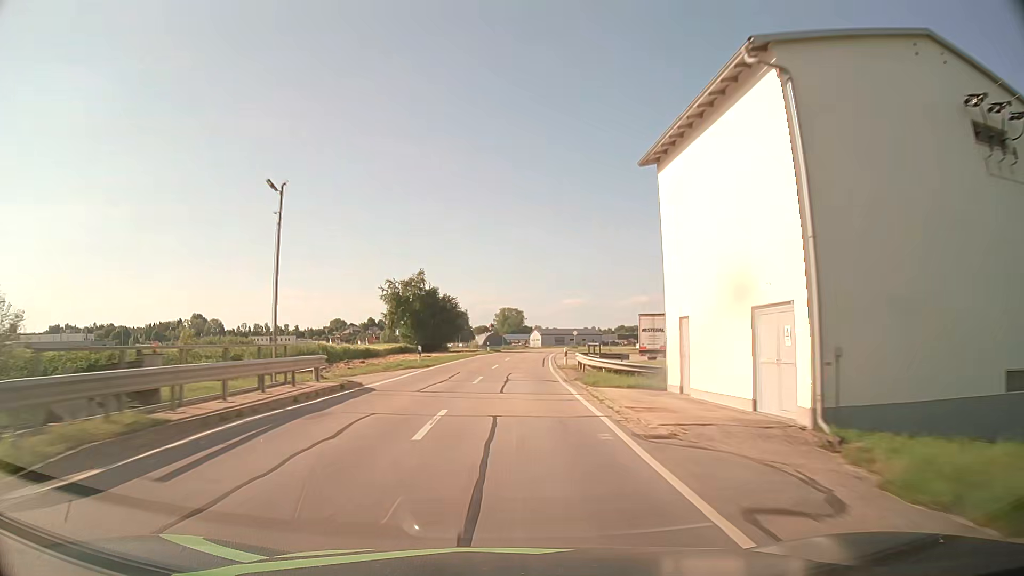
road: tertiary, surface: asphalt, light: Day
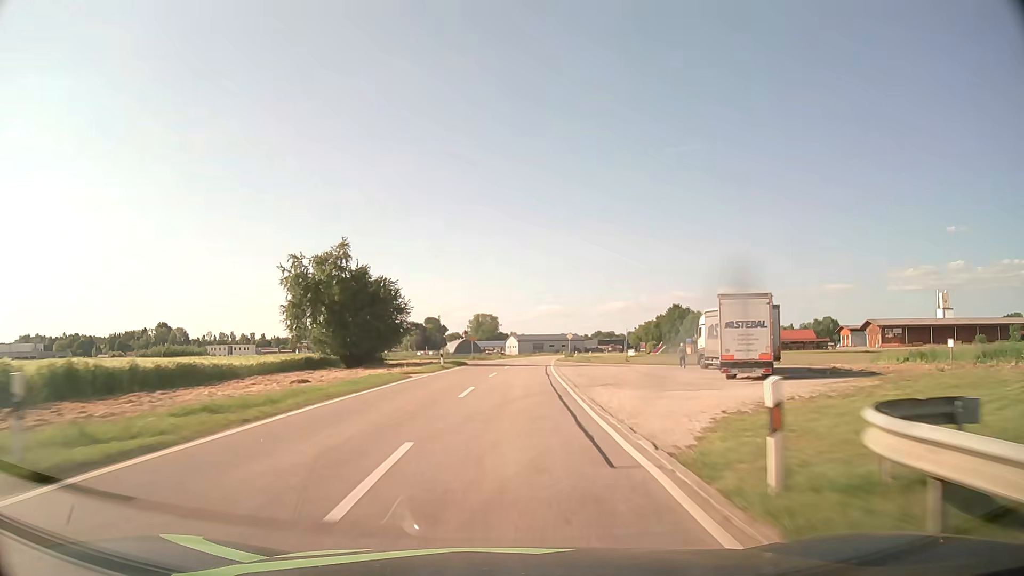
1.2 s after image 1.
(+0.5, +27.8) m; +2°
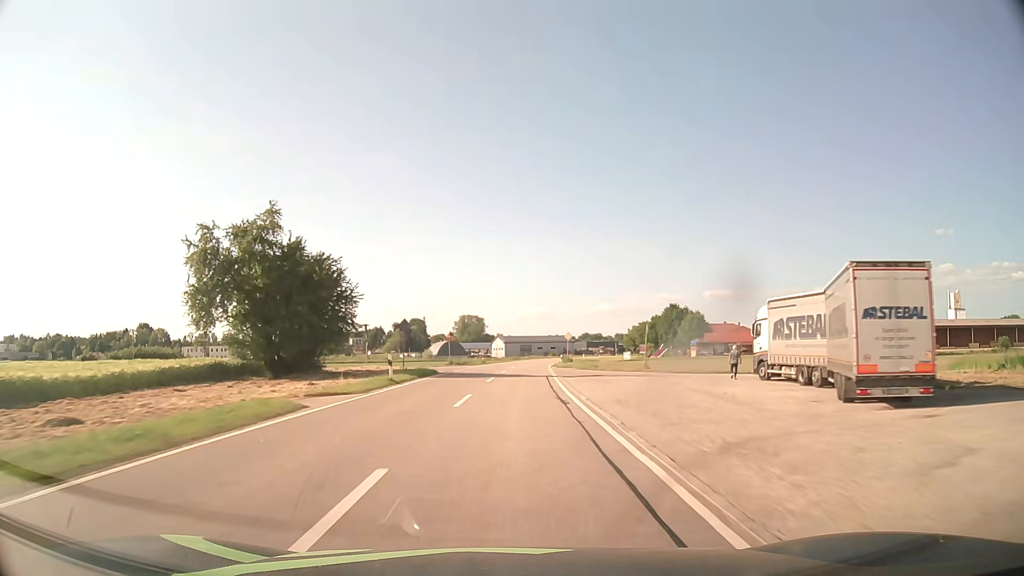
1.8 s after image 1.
(+0.1, +14.0) m; +1°
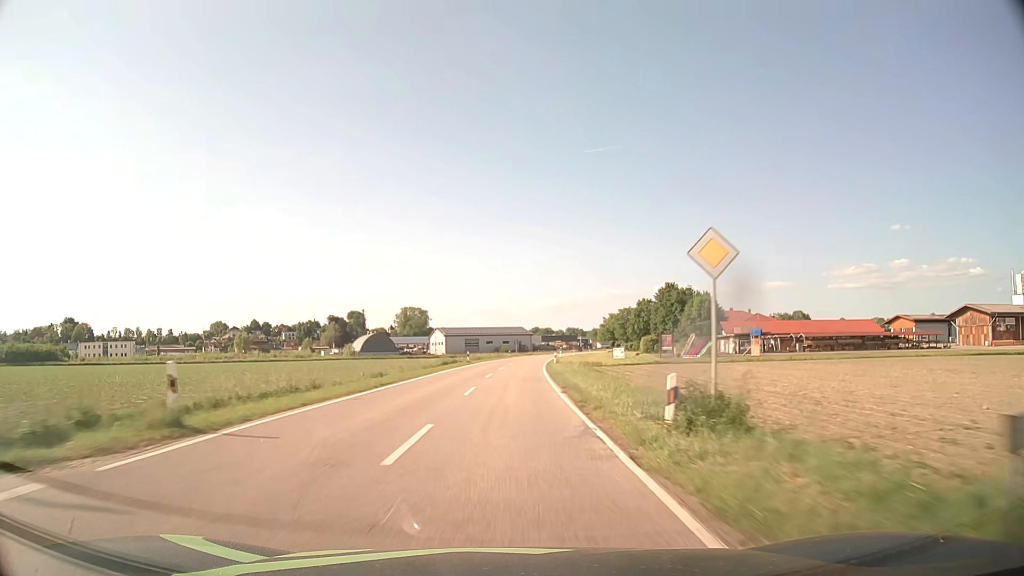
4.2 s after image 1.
(+2.1, +56.0) m; +4°
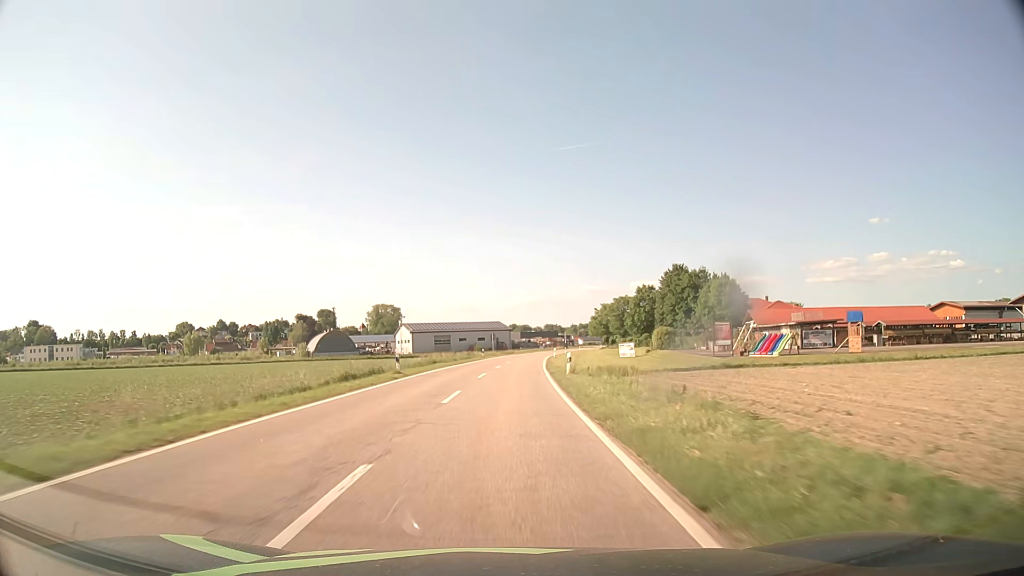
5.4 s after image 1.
(+0.5, +28.3) m; +2°
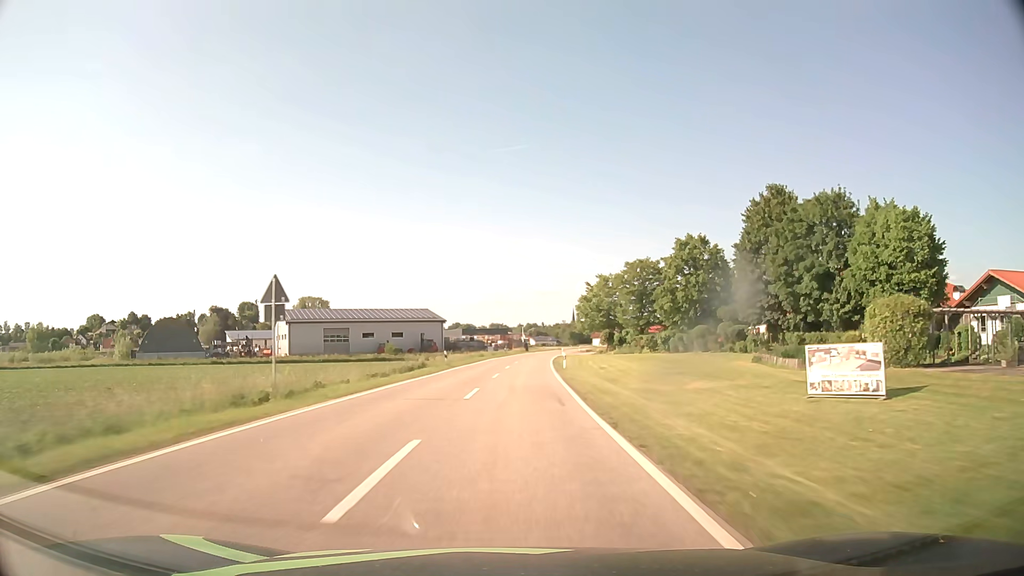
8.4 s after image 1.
(+2.8, +70.8) m; +5°
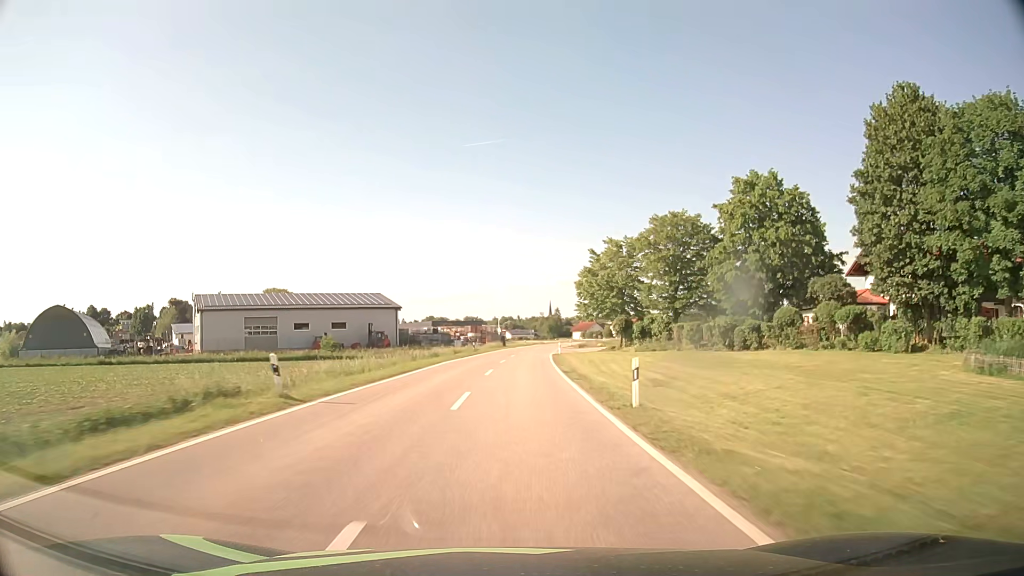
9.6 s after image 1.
(+0.6, +28.4) m; +2°
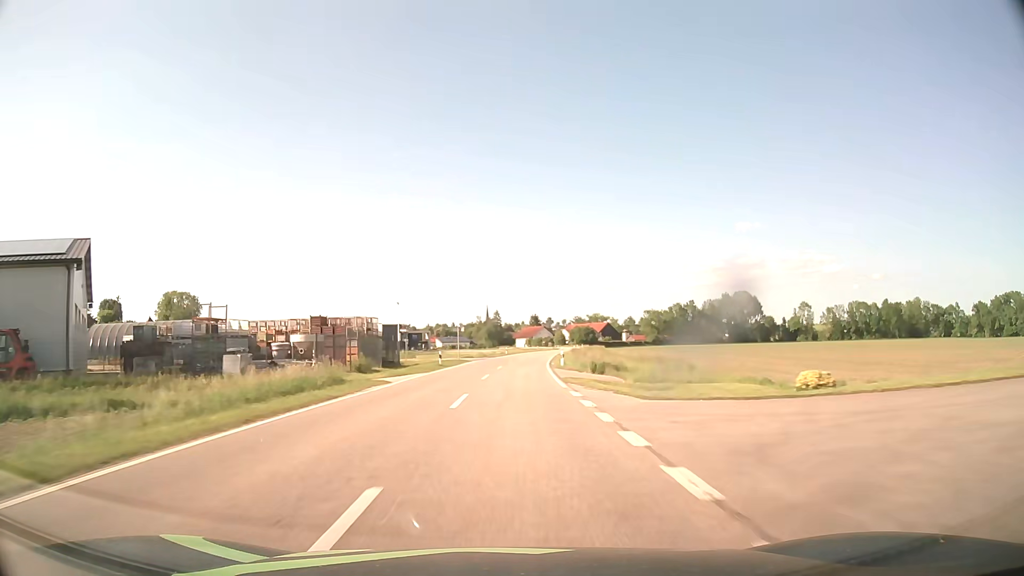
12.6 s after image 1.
(+3.3, +70.9) m; +6°
(0, +10) (0, +20) (0, +30) (+1, +40) (+1, +50) (+2, +60) (+3, +70) (+4, +80) (+5, +90) (+6, +100) m
